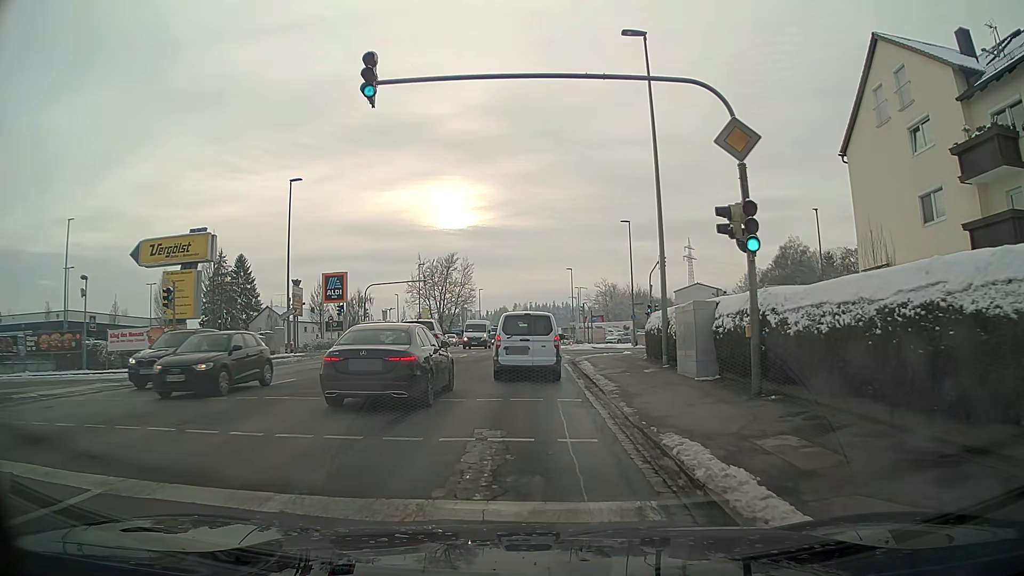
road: tertiary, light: Day
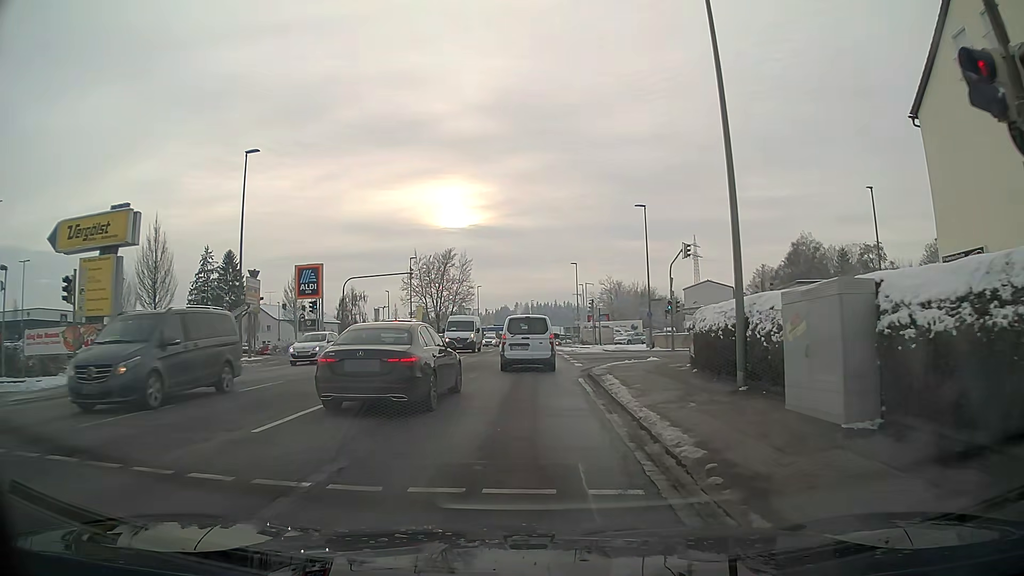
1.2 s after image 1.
(0.0, +7.1) m; 0°
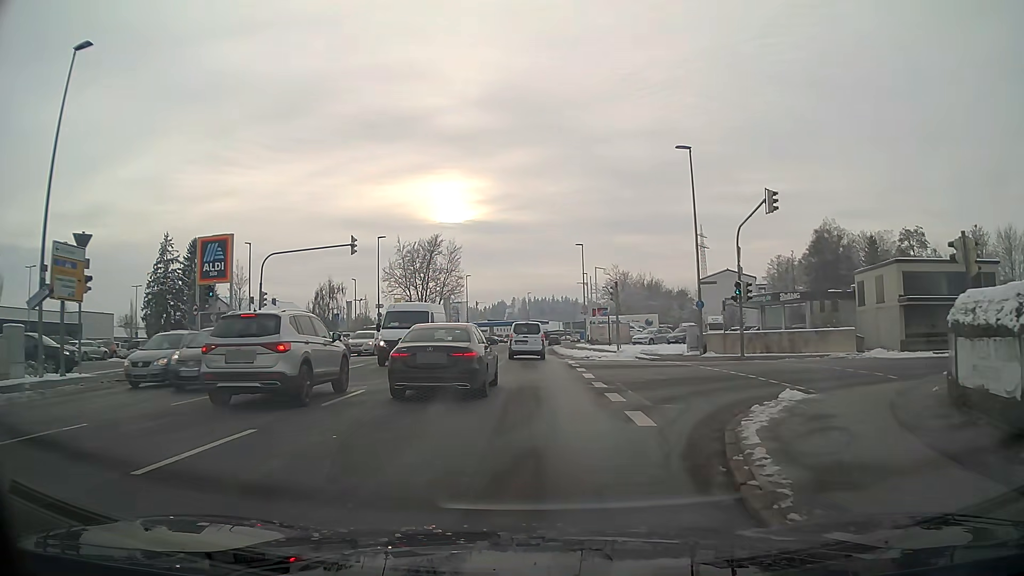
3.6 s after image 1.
(+0.1, +14.9) m; +1°
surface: asphalt
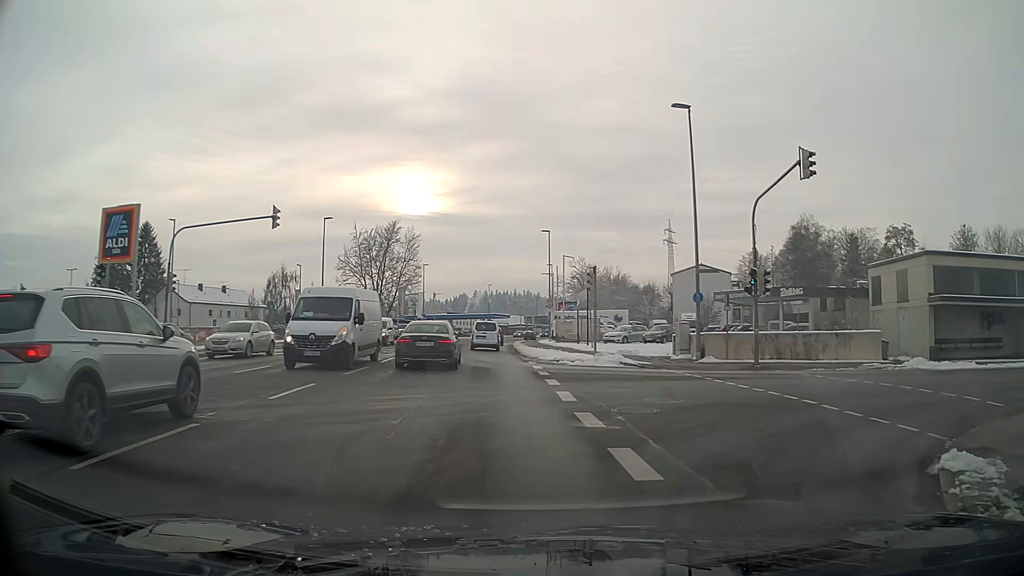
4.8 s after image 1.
(+0.2, +6.2) m; +6°
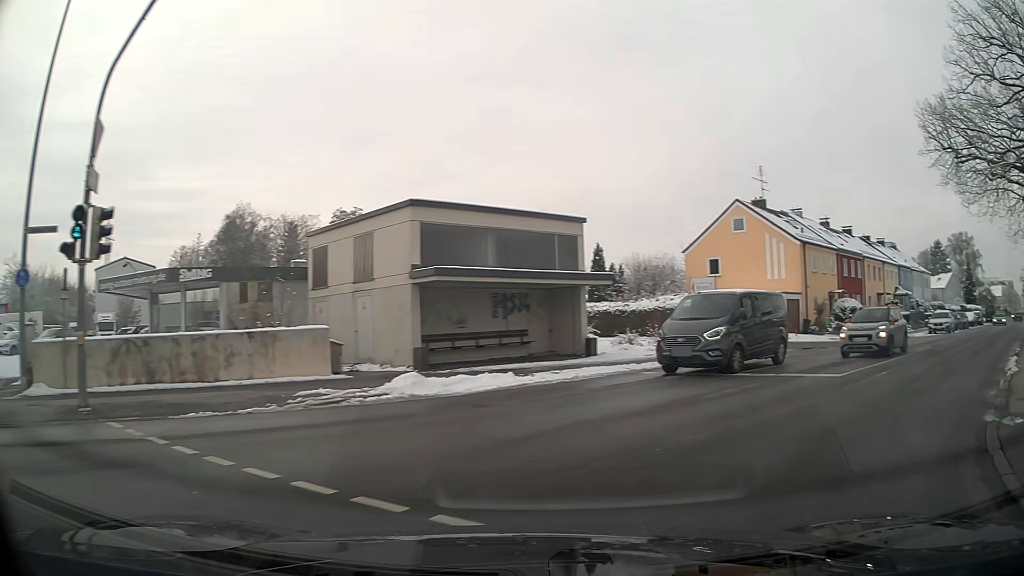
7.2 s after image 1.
(+4.4, +10.7) m; +52°
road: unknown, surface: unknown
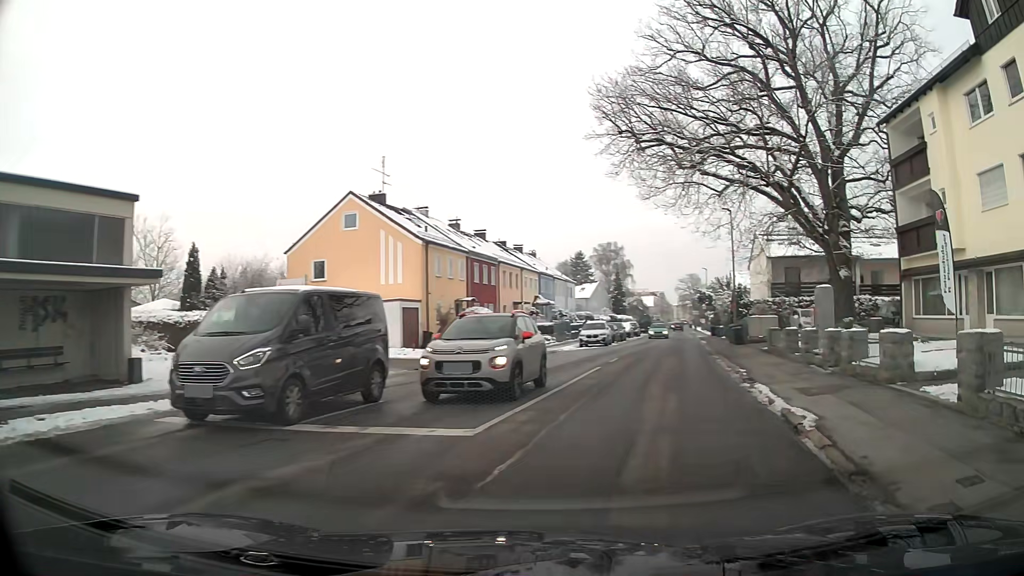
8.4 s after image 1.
(+1.8, +6.4) m; +29°
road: residential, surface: asphalt
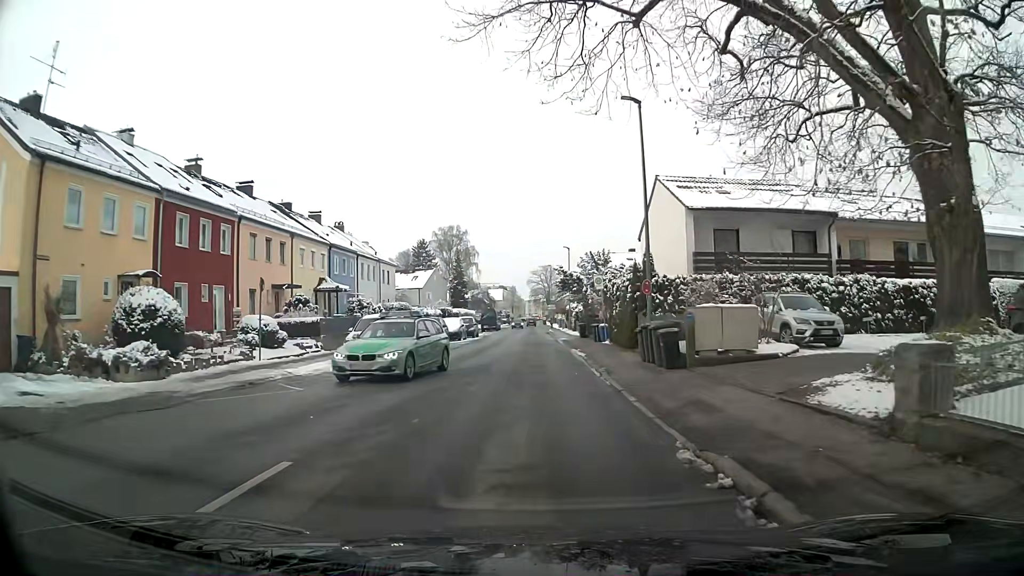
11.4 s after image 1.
(+2.4, +20.3) m; +8°
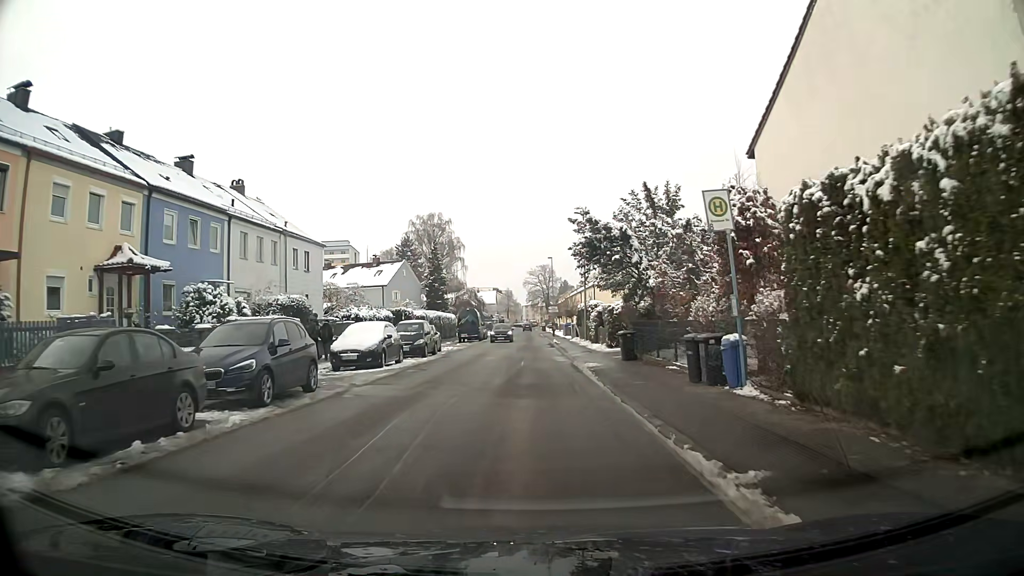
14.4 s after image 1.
(0.0, +22.1) m; 0°
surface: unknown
(0, +10) (0, +20) (0, +30) (0, +40) (-1, +50) (-1, +60) (-1, +70) (-1, +80) (-1, +90) (-1, +100) m
